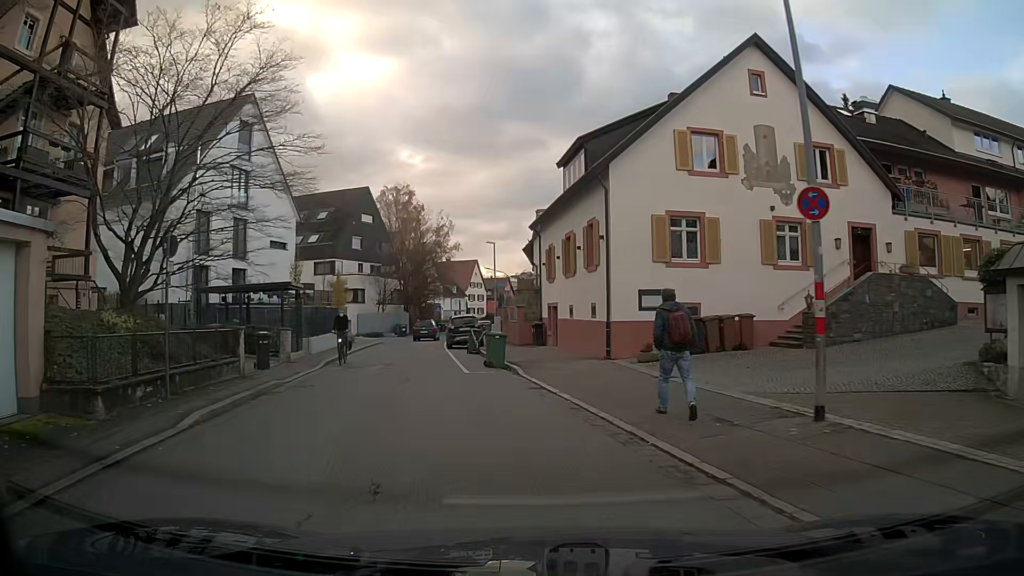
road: unclassified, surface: asphalt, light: Day
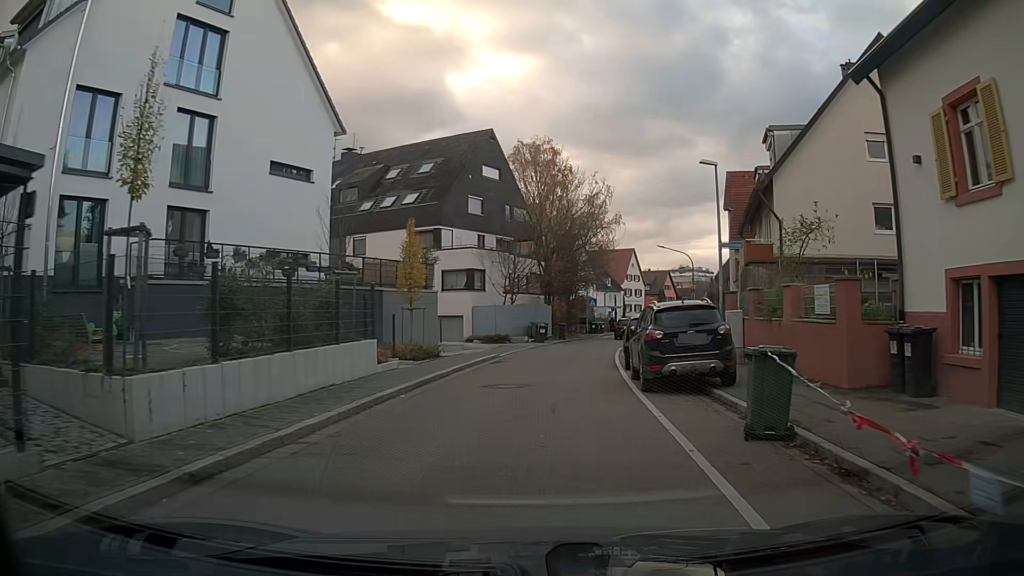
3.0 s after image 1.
(-2.6, +21.3) m; -9°
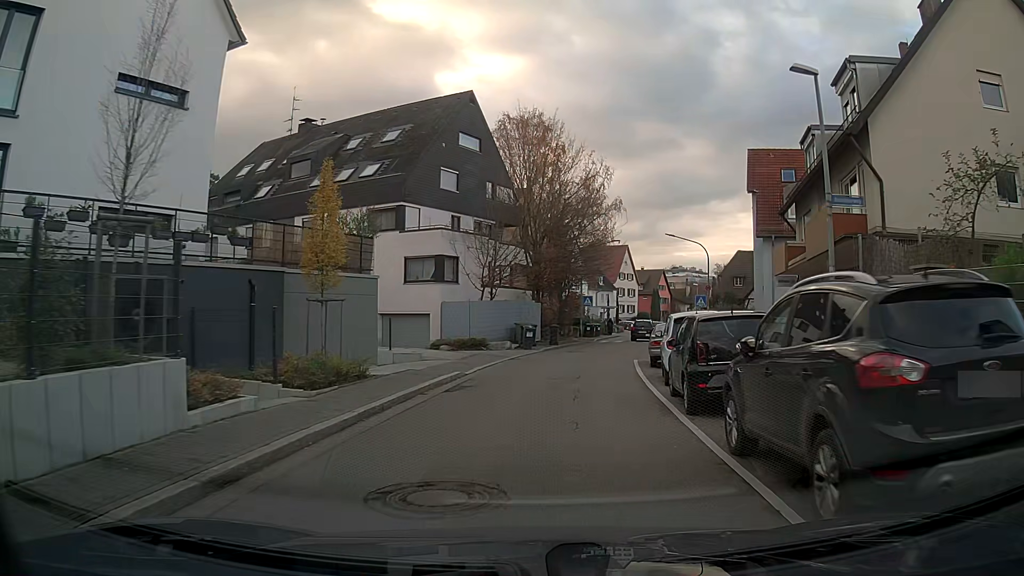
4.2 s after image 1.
(+0.1, +8.8) m; +1°
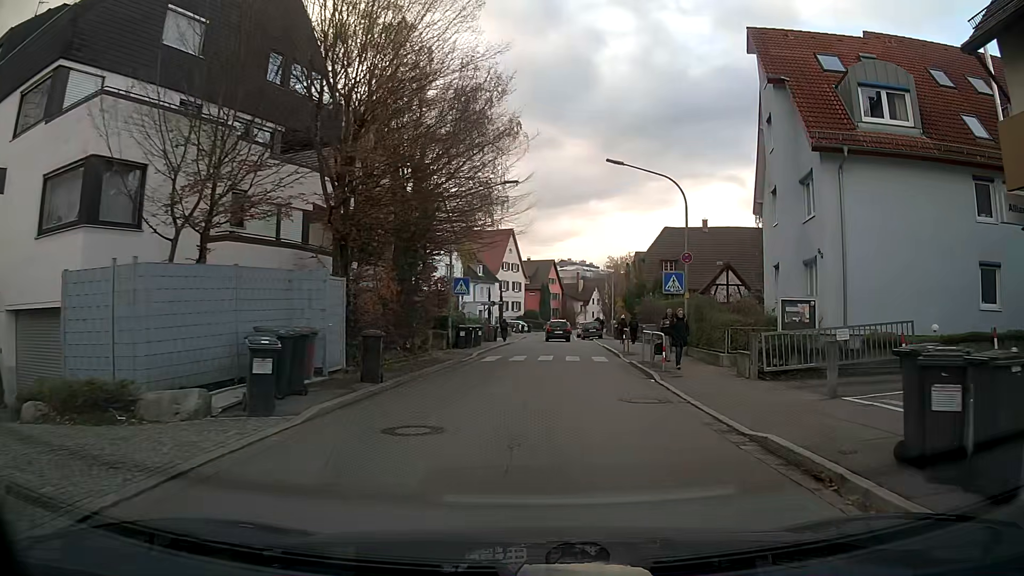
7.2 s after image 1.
(+1.9, +21.6) m; +11°
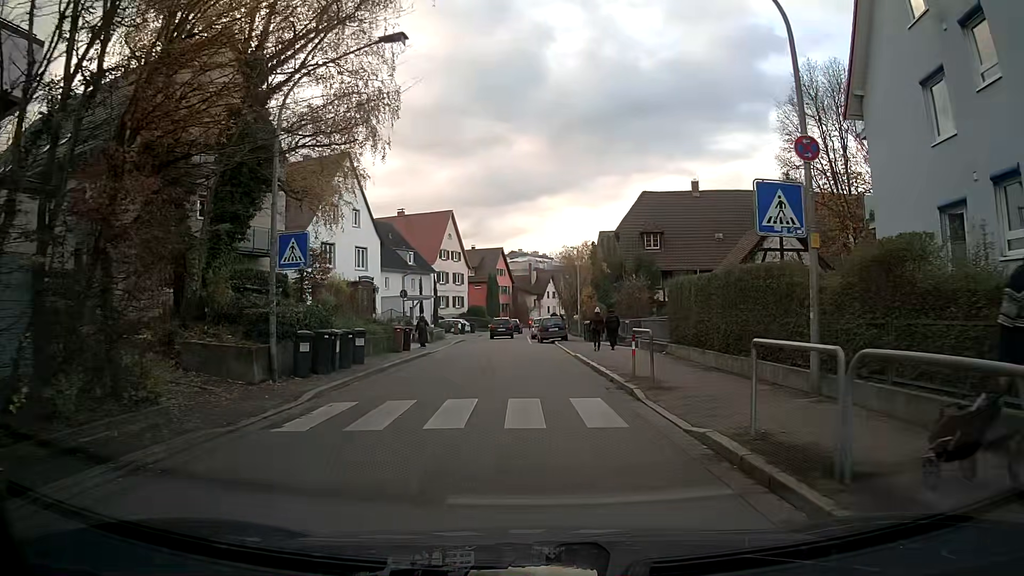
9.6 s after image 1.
(+0.6, +15.5) m; +2°
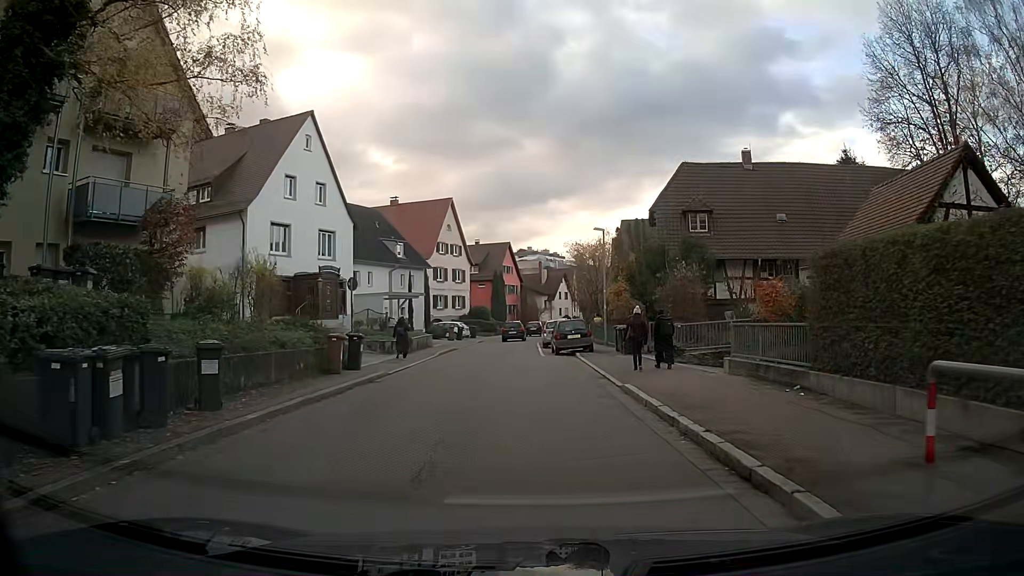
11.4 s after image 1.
(0.0, +10.5) m; 0°
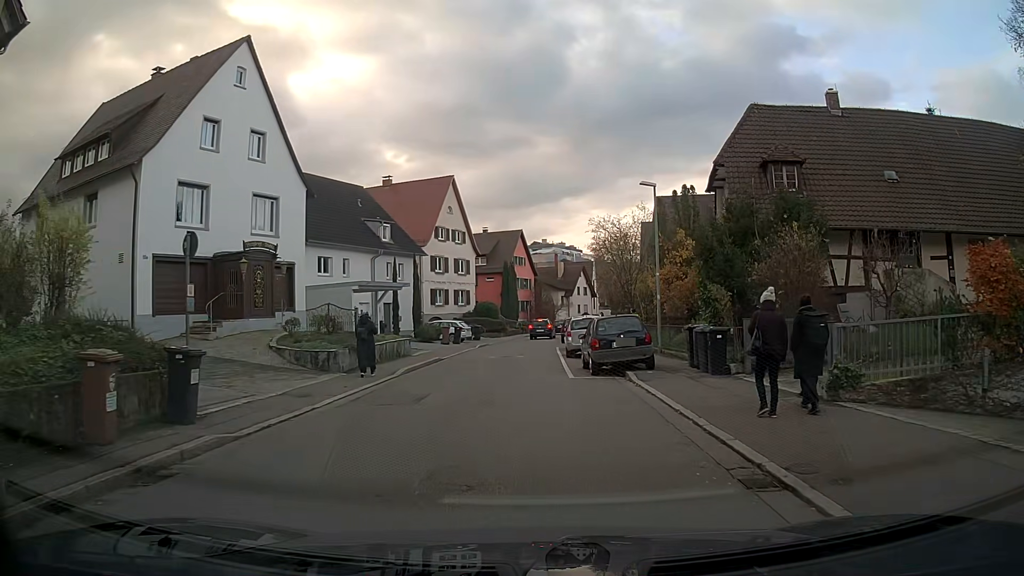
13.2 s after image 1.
(-0.1, +11.1) m; -2°
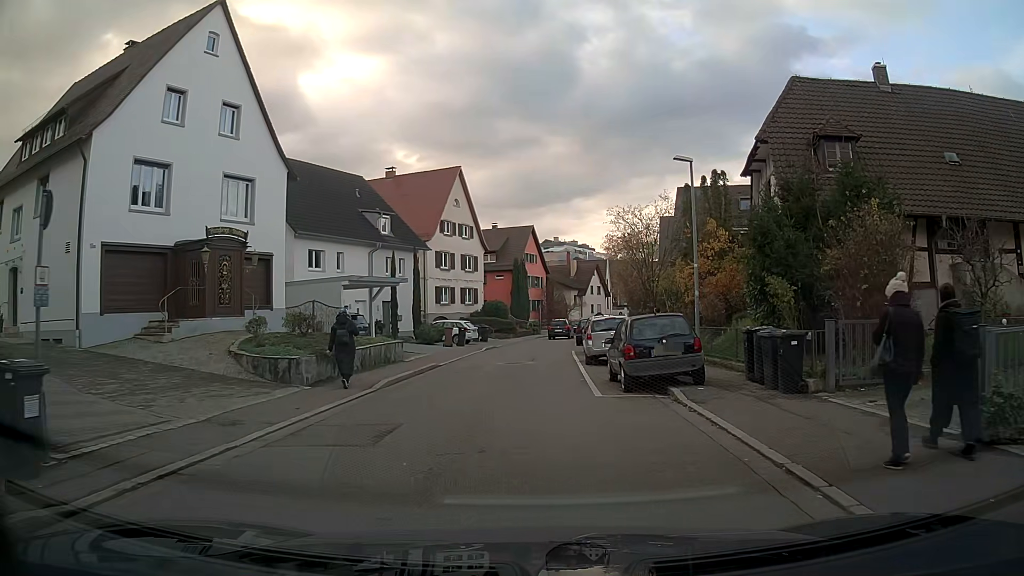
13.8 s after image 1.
(0.0, +3.9) m; 0°
